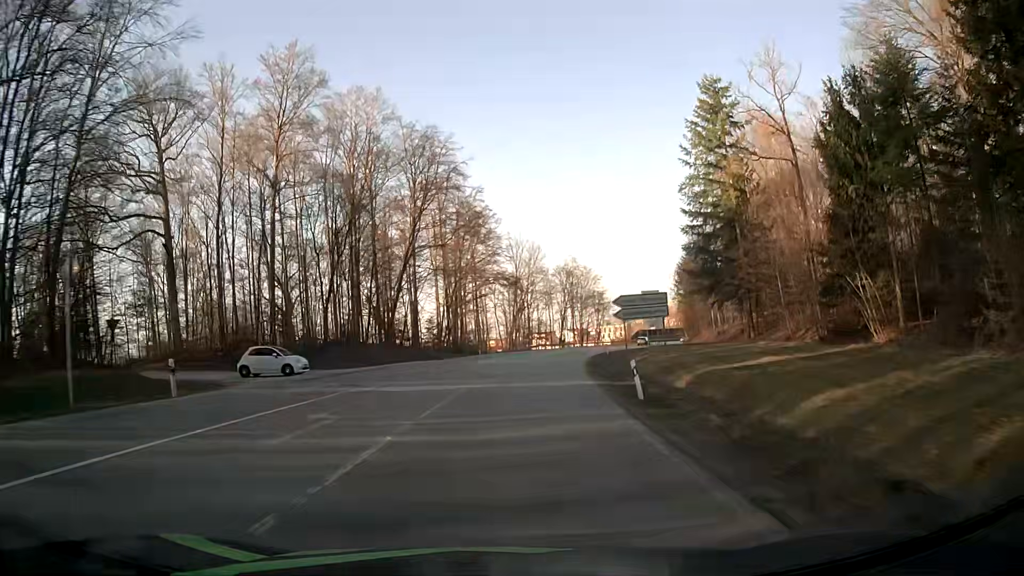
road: secondary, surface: asphalt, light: Day
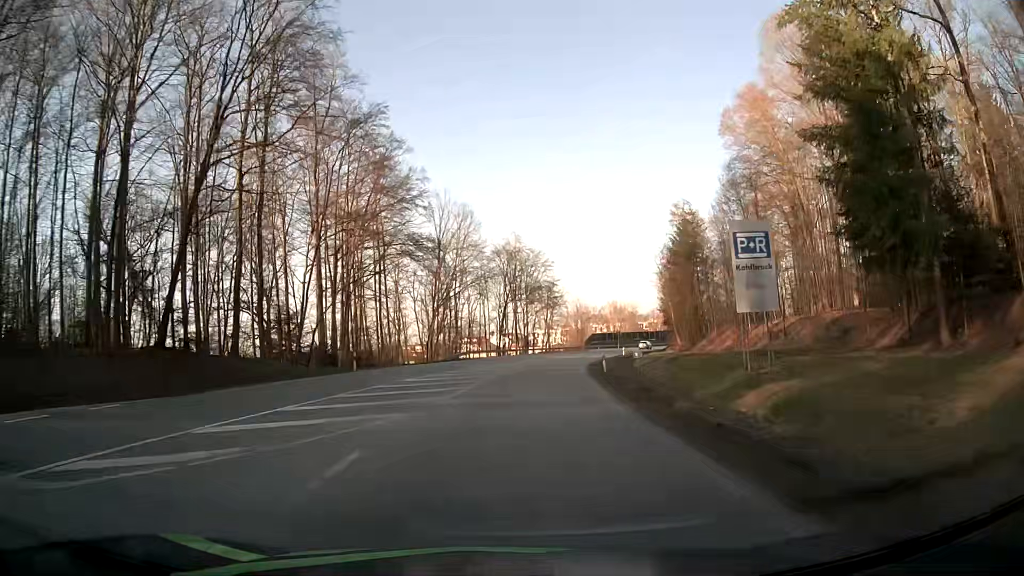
(+1.6, +34.6) m; +6°
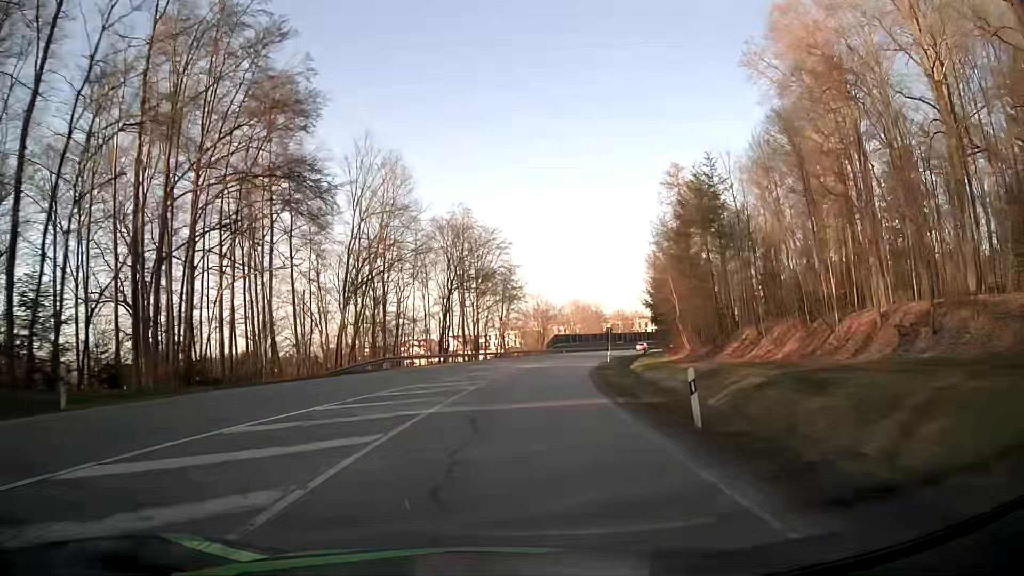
(+0.8, +23.2) m; +4°
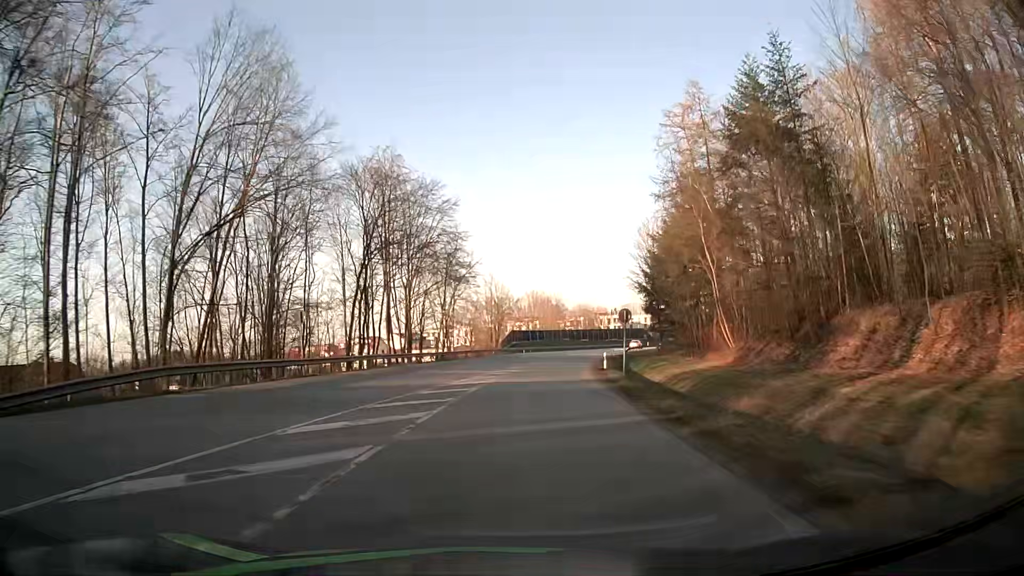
(+0.7, +23.3) m; +4°
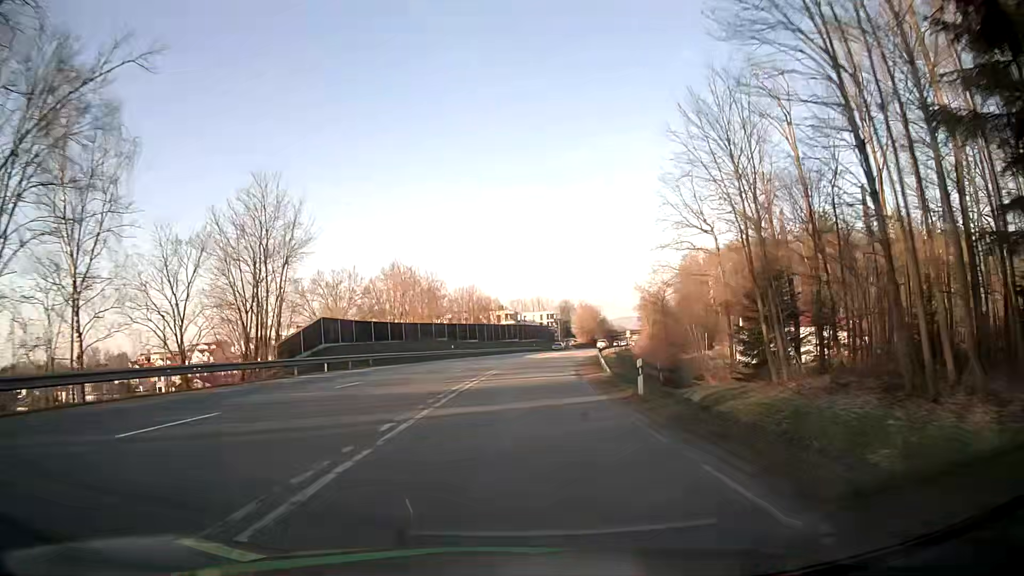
(+5.2, +58.3) m; +10°
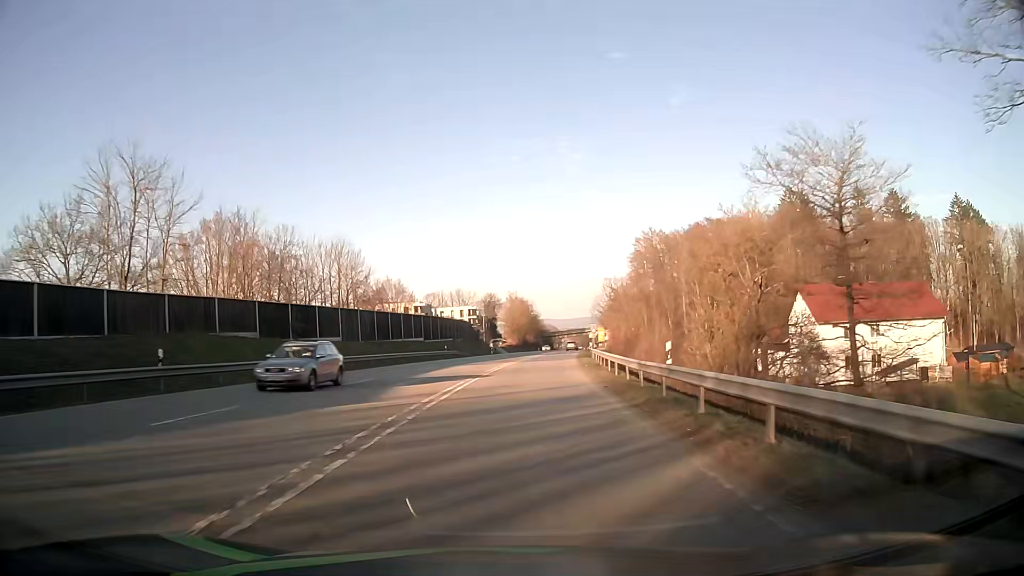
(+2.8, +45.9) m; +7°
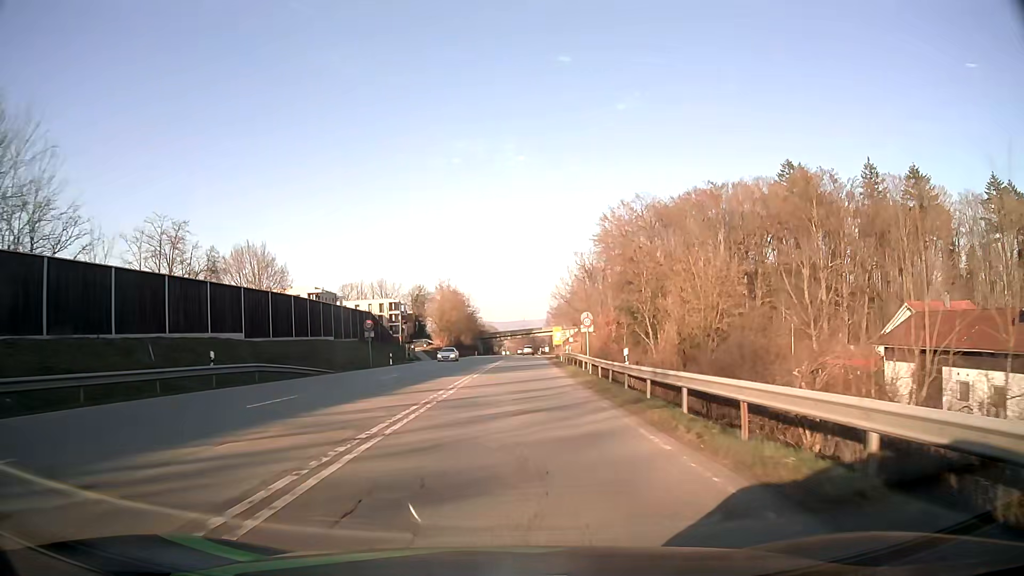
(+2.2, +43.1) m; +5°
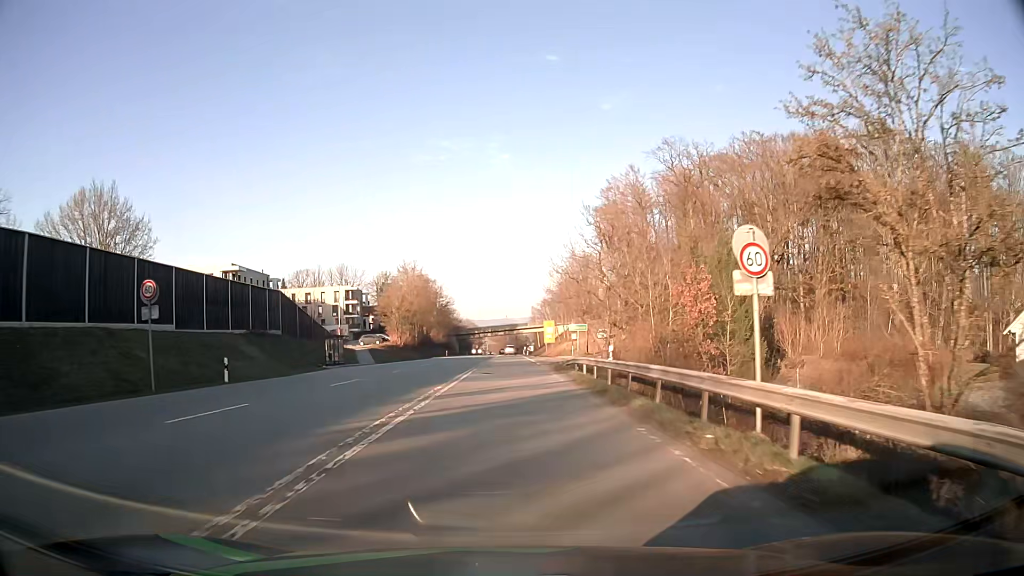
(+0.5, +30.2) m; +2°
(0, +10) (0, +20) (0, +30) (0, +40) (0, +50) (0, +60) (0, +70) (0, +80) (0, +90) (0, +100) m
